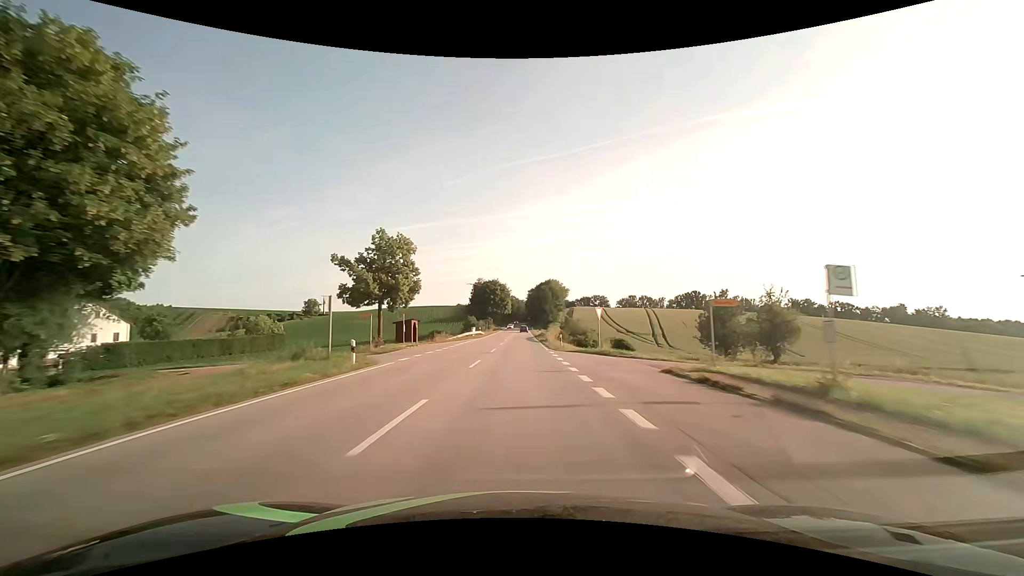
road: secondary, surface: asphalt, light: Day
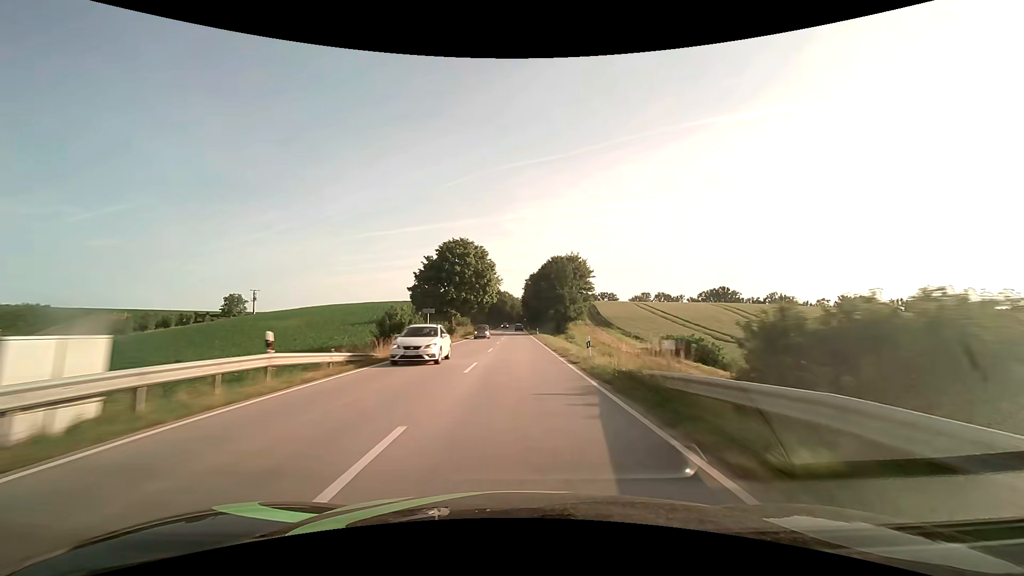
(+0.2, +62.7) m; +1°
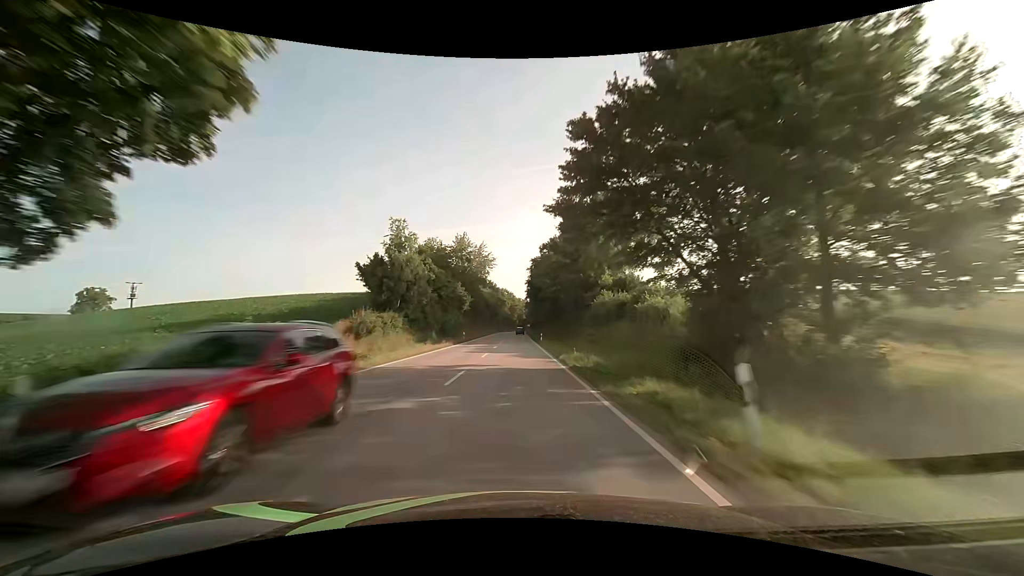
(+0.1, +62.7) m; 0°
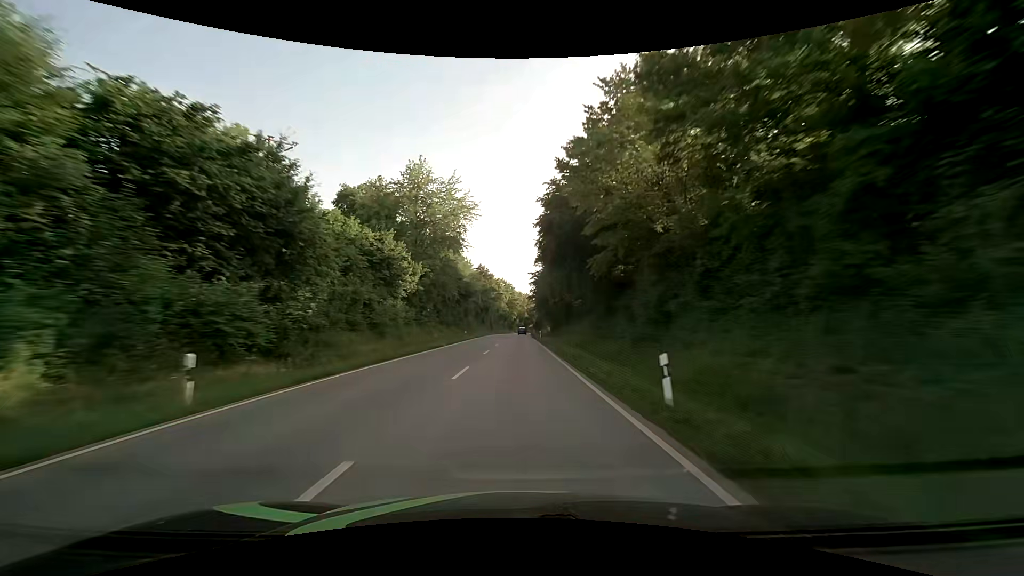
(-0.2, +47.0) m; 0°
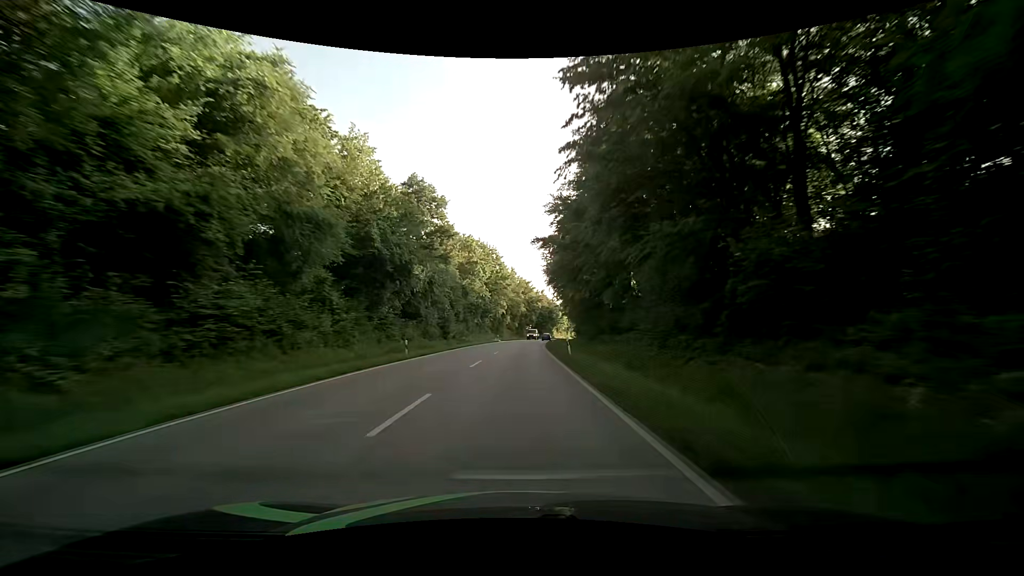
(0.0, +78.4) m; 0°
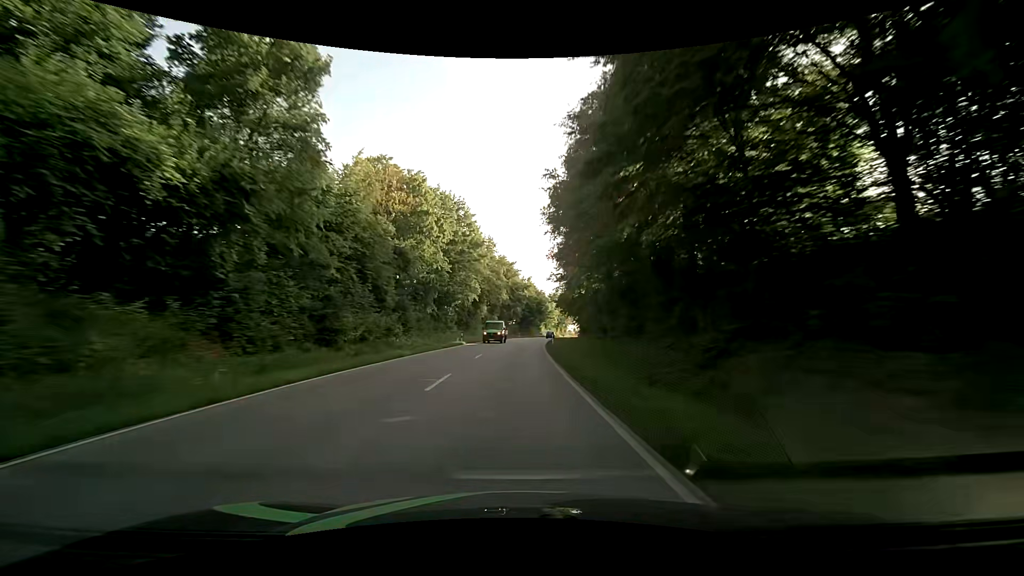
(+0.6, +31.5) m; +2°
